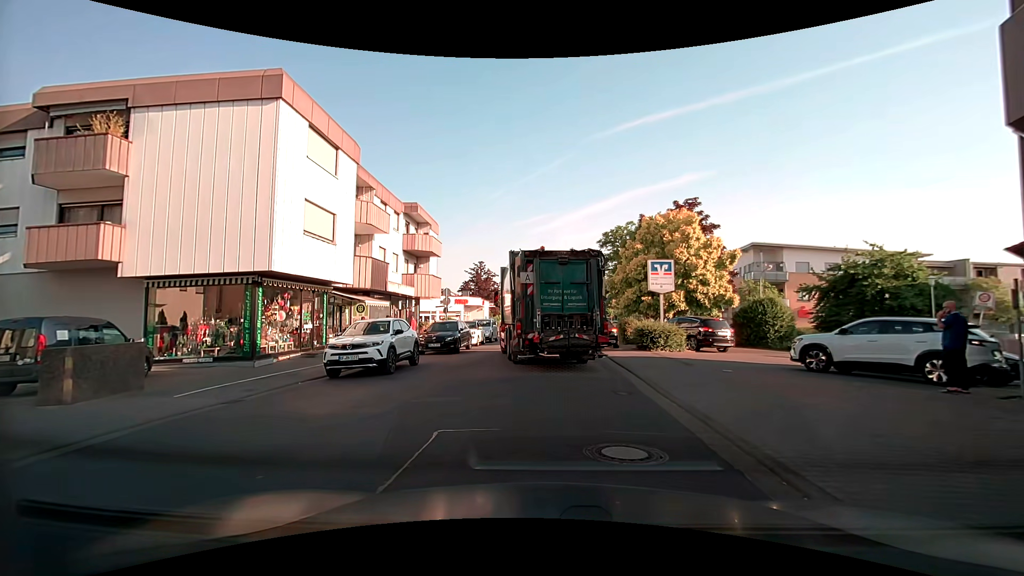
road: tertiary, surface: asphalt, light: Day
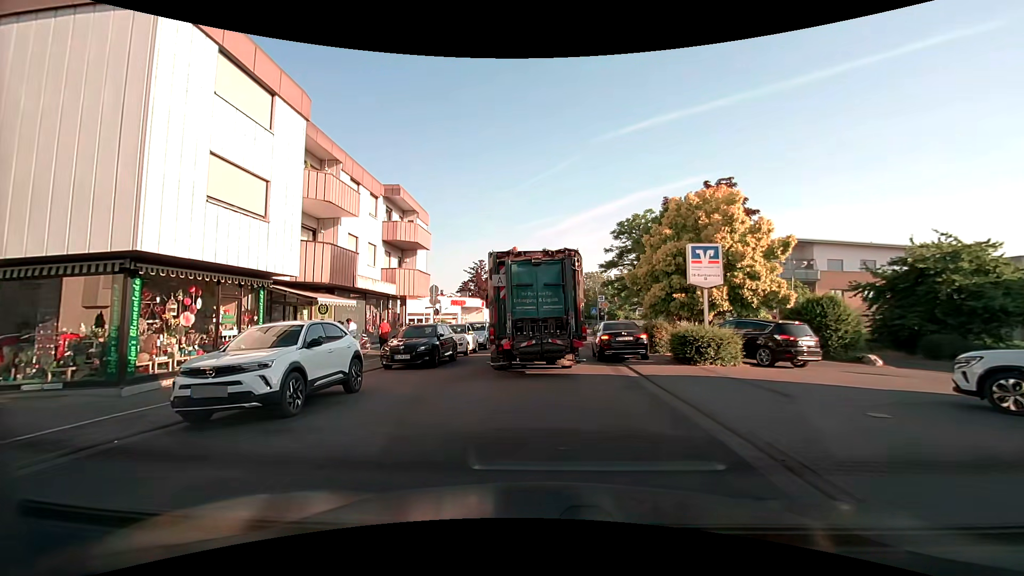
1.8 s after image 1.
(+0.1, +5.8) m; -1°
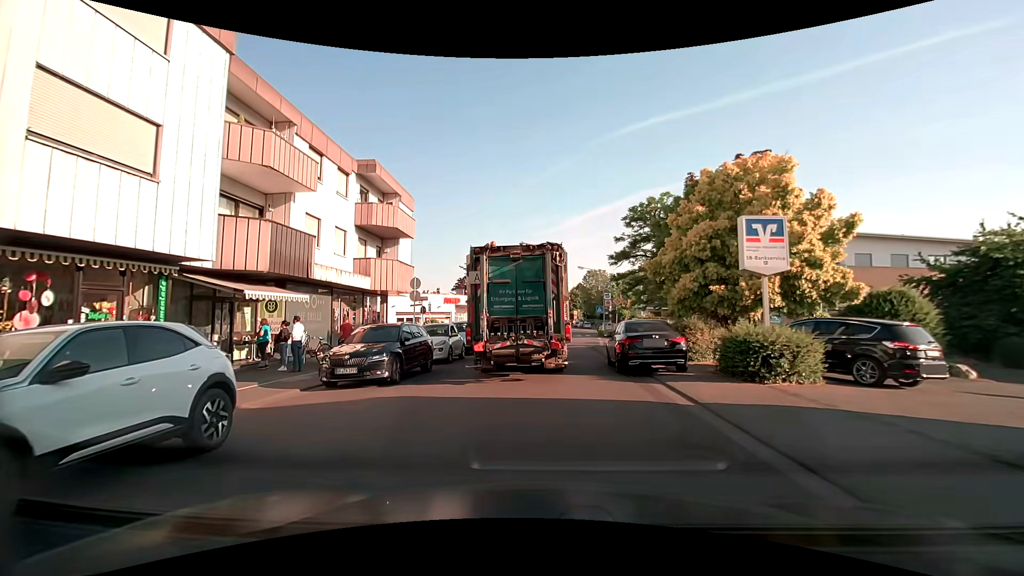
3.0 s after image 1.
(+0.1, +4.7) m; +2°
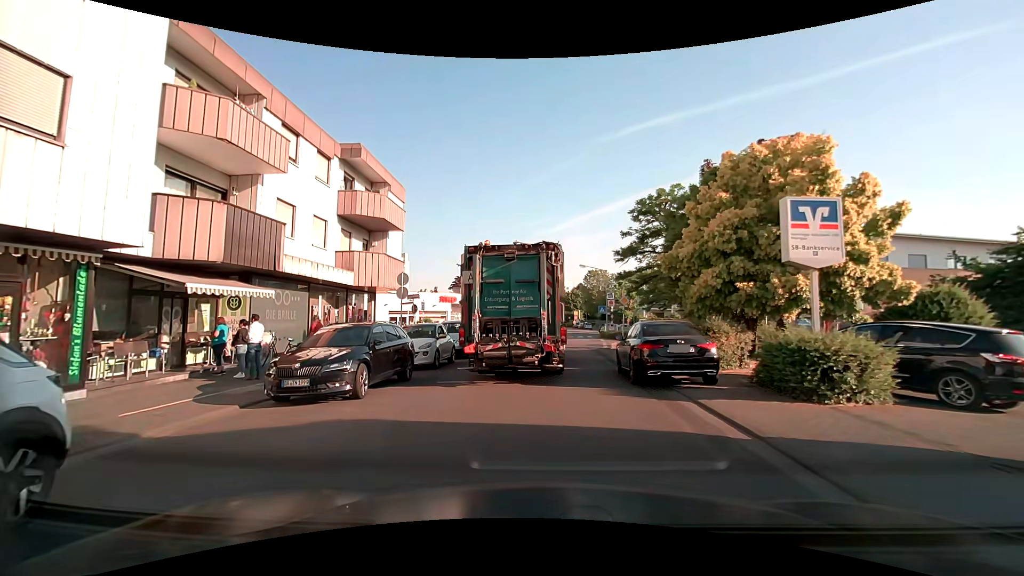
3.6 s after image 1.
(0.0, +2.3) m; 0°
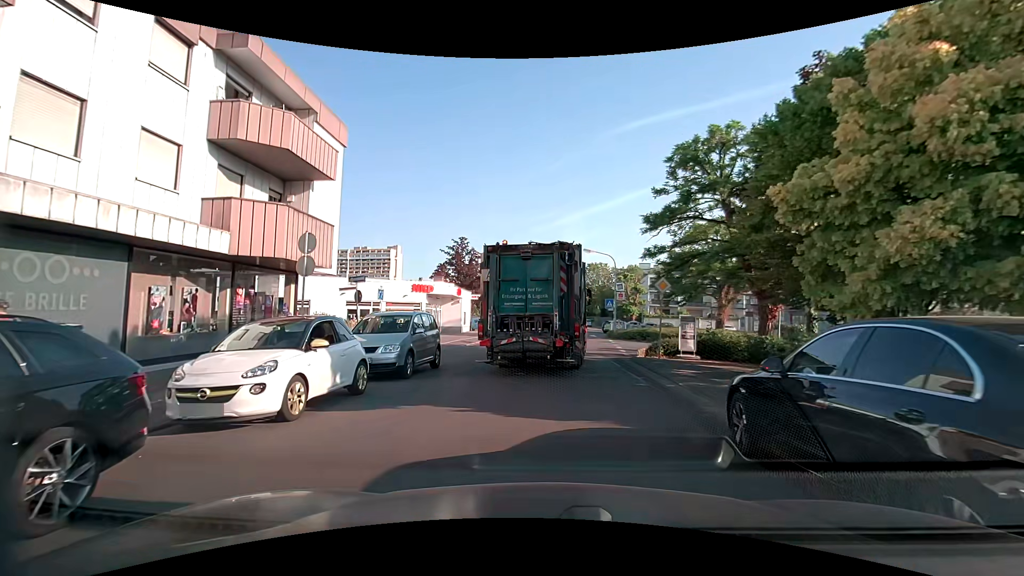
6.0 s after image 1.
(0.0, +9.1) m; -1°
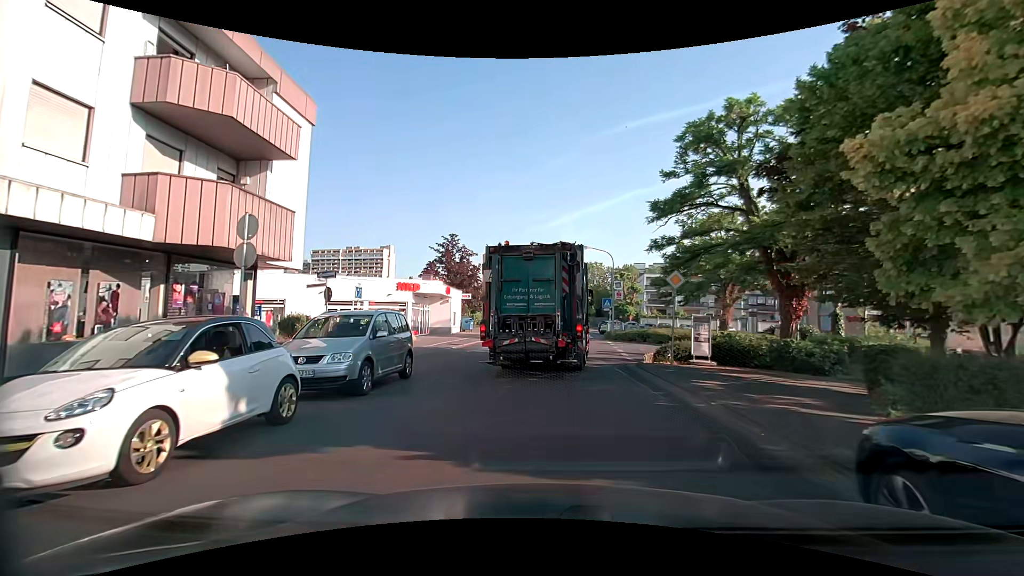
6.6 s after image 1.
(0.0, +2.5) m; +2°
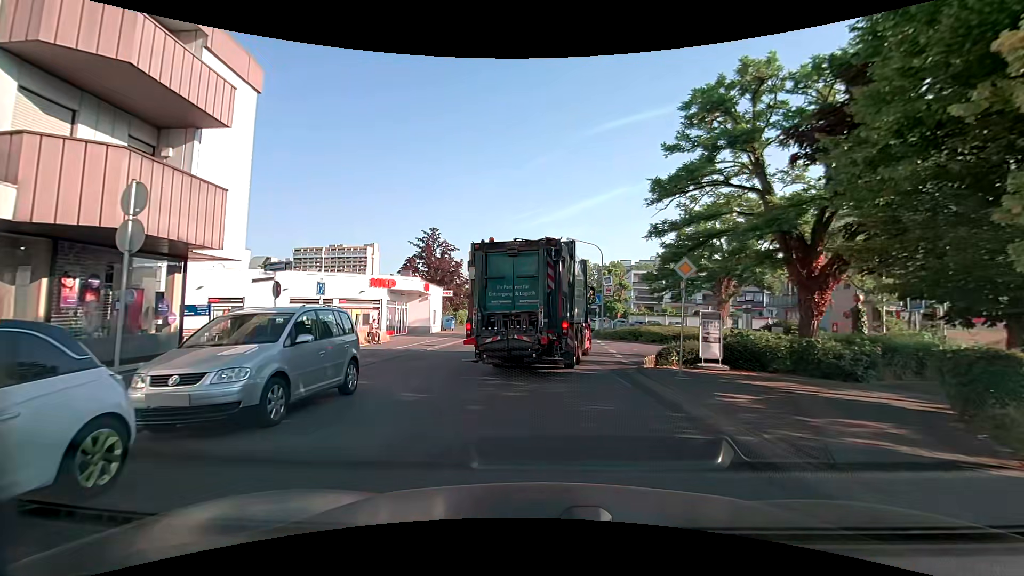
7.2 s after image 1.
(0.0, +2.7) m; +2°
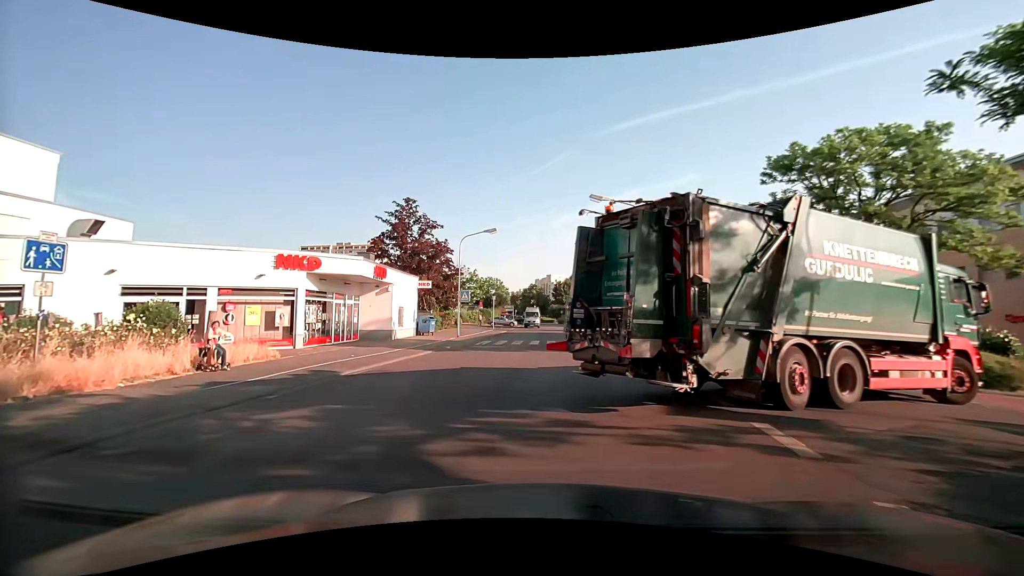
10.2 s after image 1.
(+0.1, +13.5) m; -3°
(0, +10) (+1, +20) (+2, +30) (+2, +40) (+3, +50) (+3, +60) (+3, +70) (+4, +80) (+3, +90) (+3, +100) m
